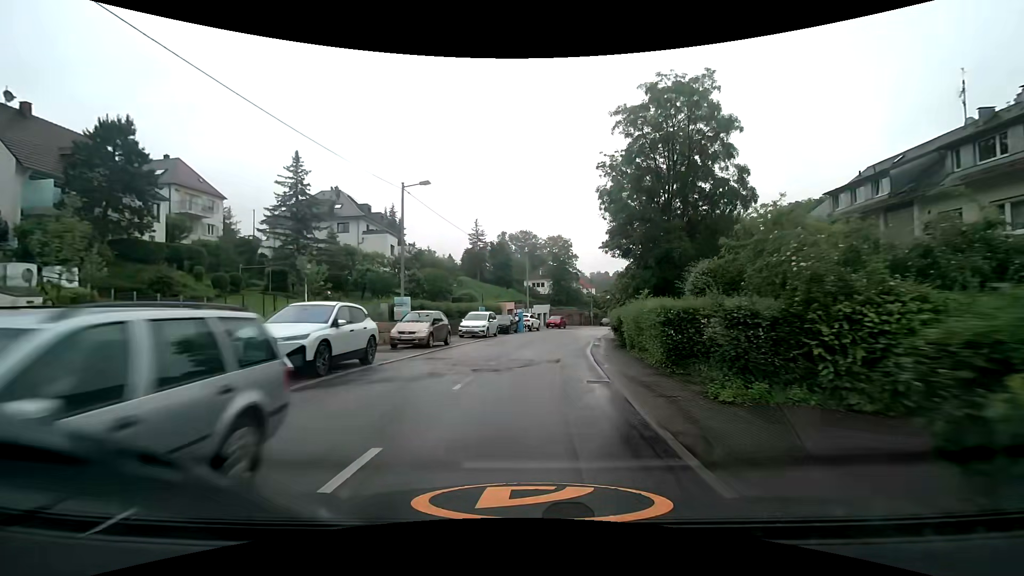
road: tertiary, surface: asphalt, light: Day
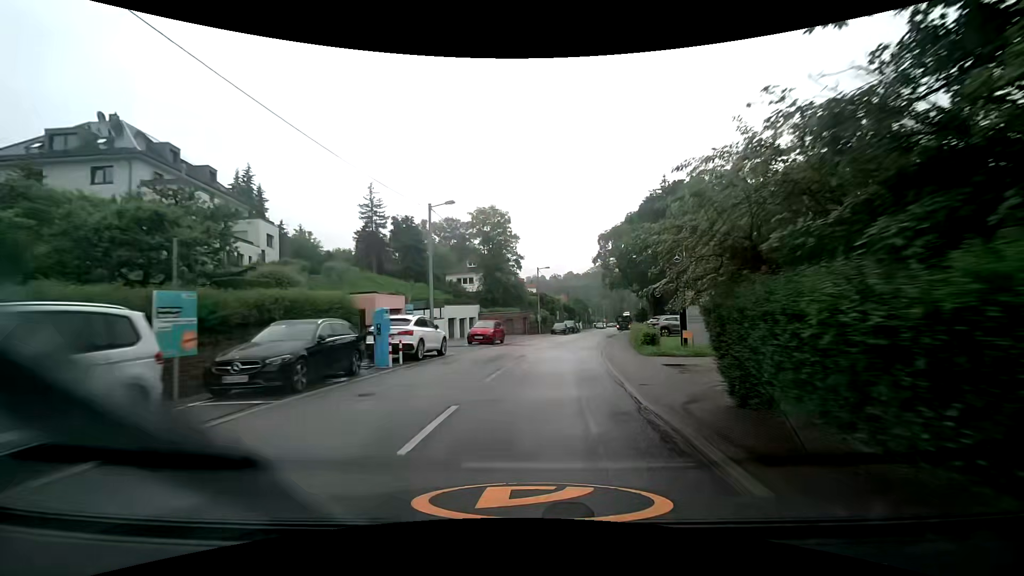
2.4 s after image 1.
(+1.8, +27.5) m; +7°
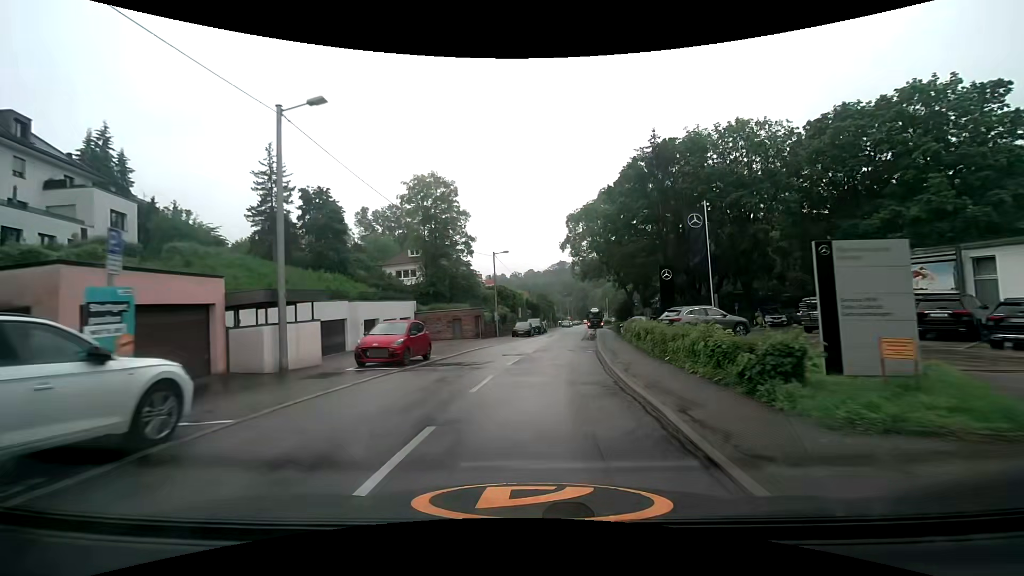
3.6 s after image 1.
(+0.6, +13.8) m; +4°
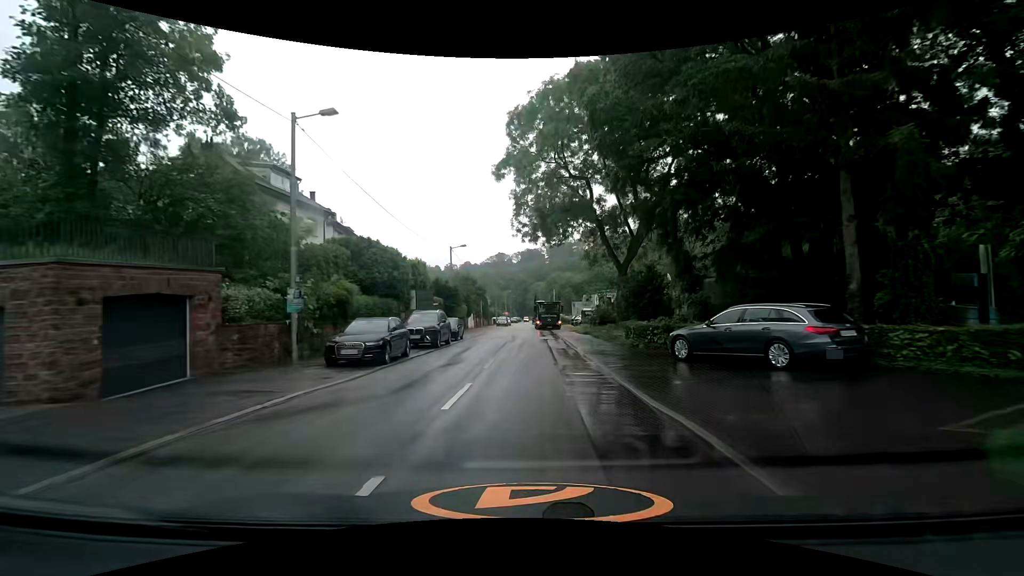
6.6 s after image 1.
(+2.7, +32.3) m; +7°
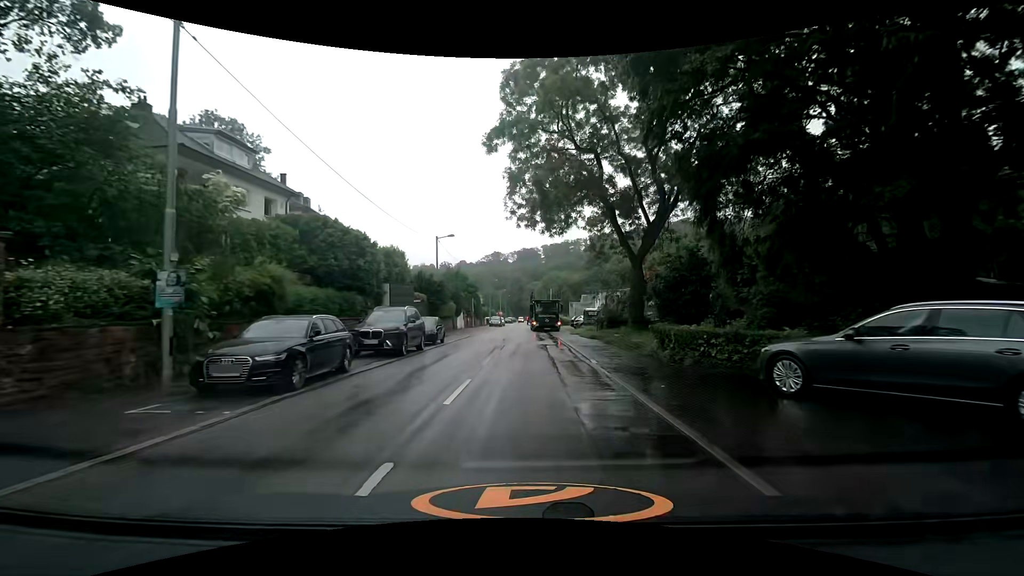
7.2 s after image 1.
(0.0, +5.6) m; 0°
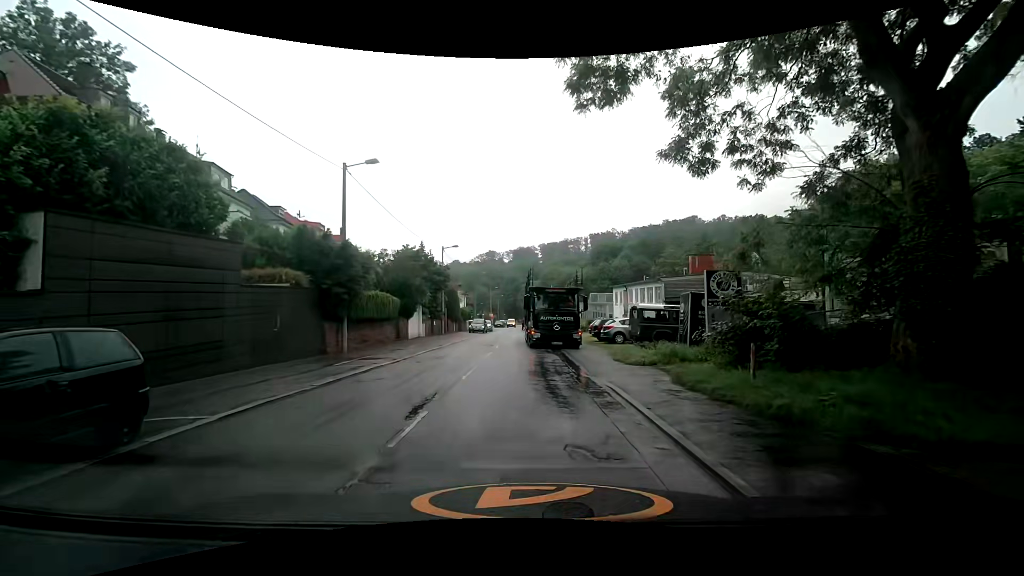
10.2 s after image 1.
(+0.4, +20.8) m; +2°
